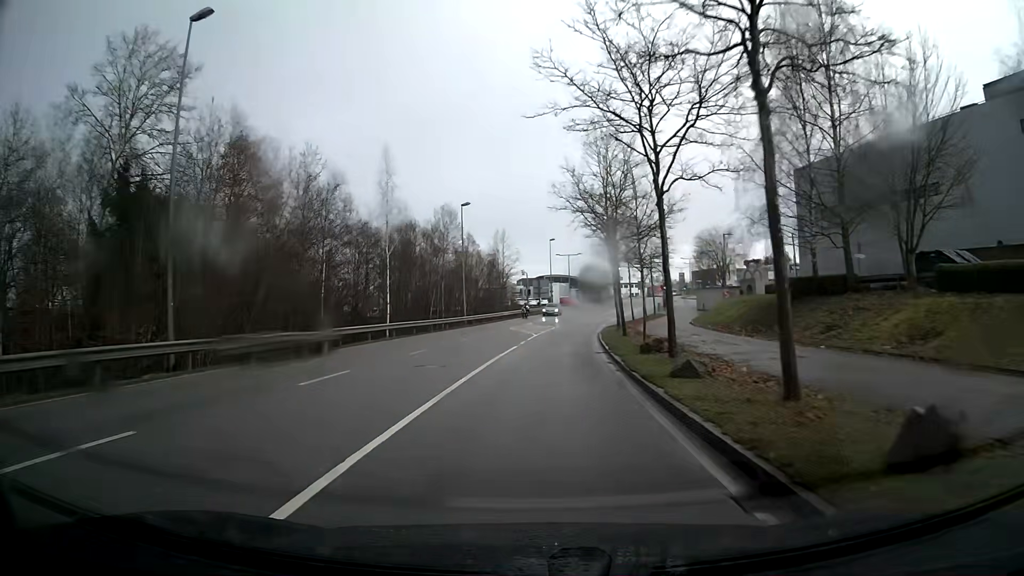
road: secondary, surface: asphalt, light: Day
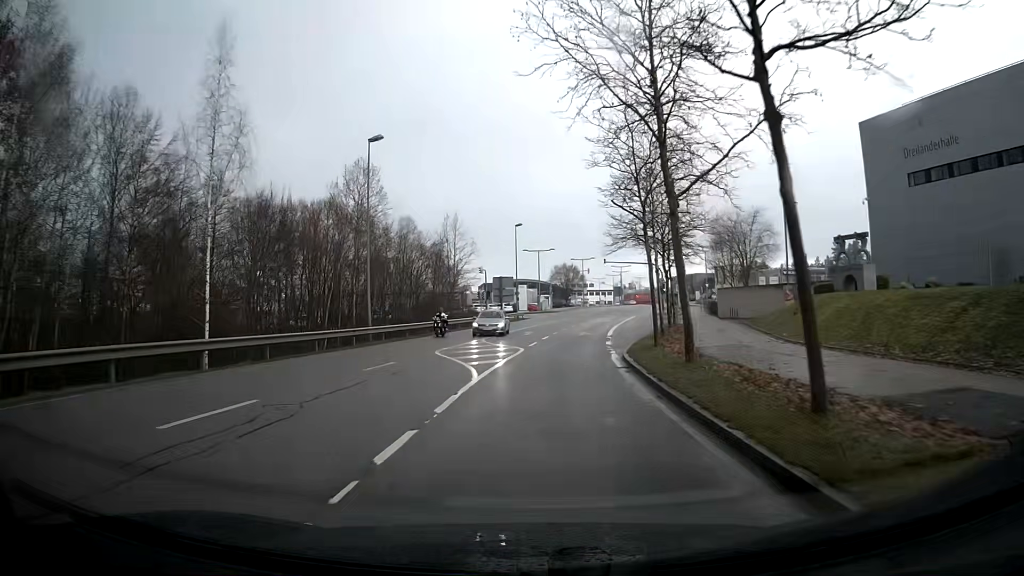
(+0.6, +23.4) m; +3°
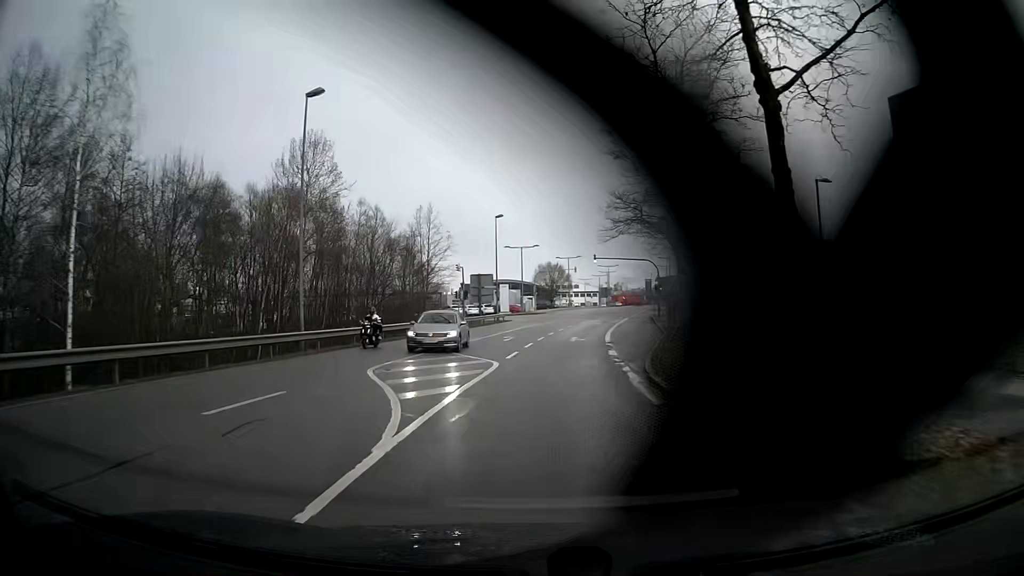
(+0.1, +7.7) m; +1°
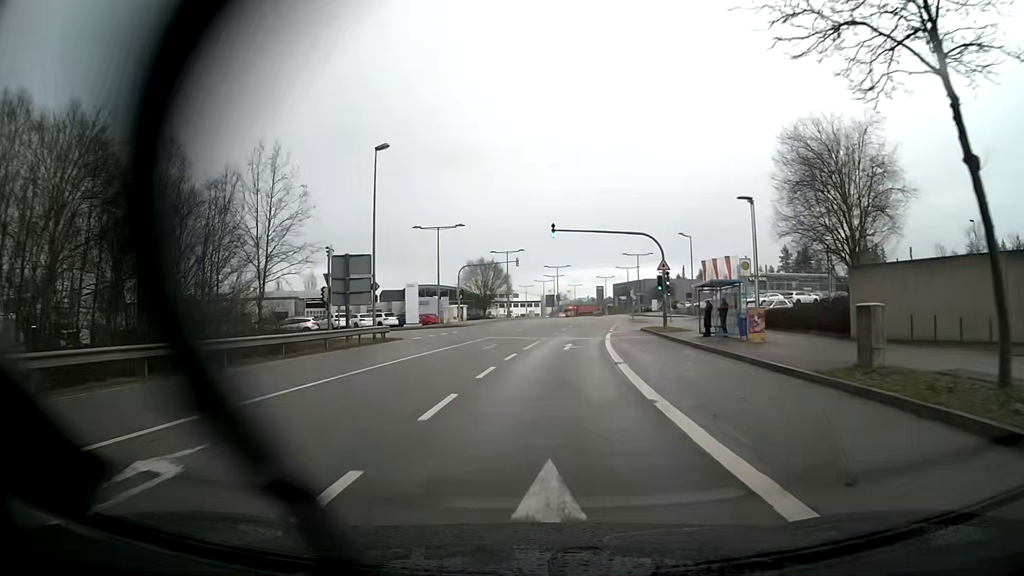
(+1.5, +30.1) m; +5°
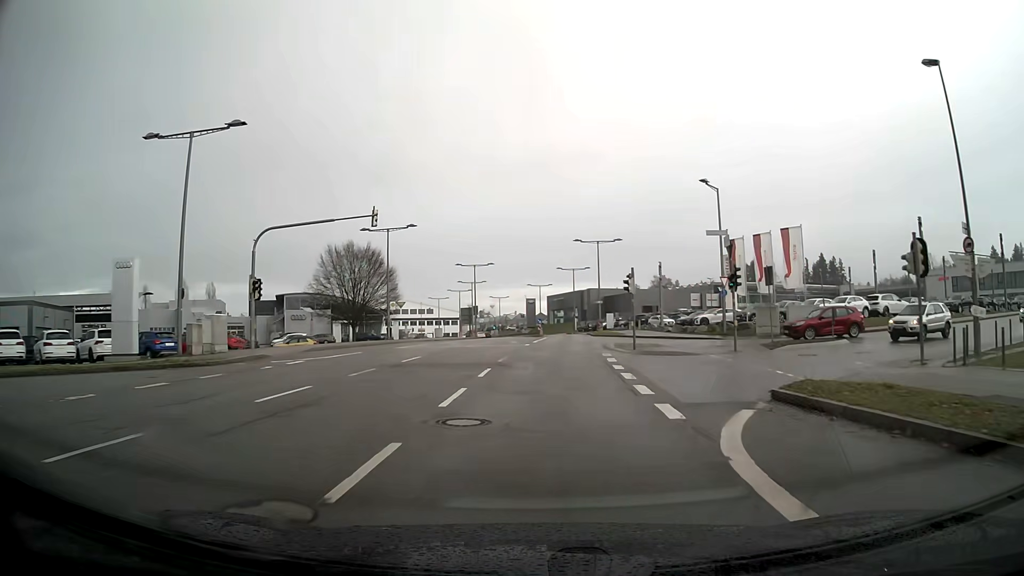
(+2.1, +37.0) m; +6°
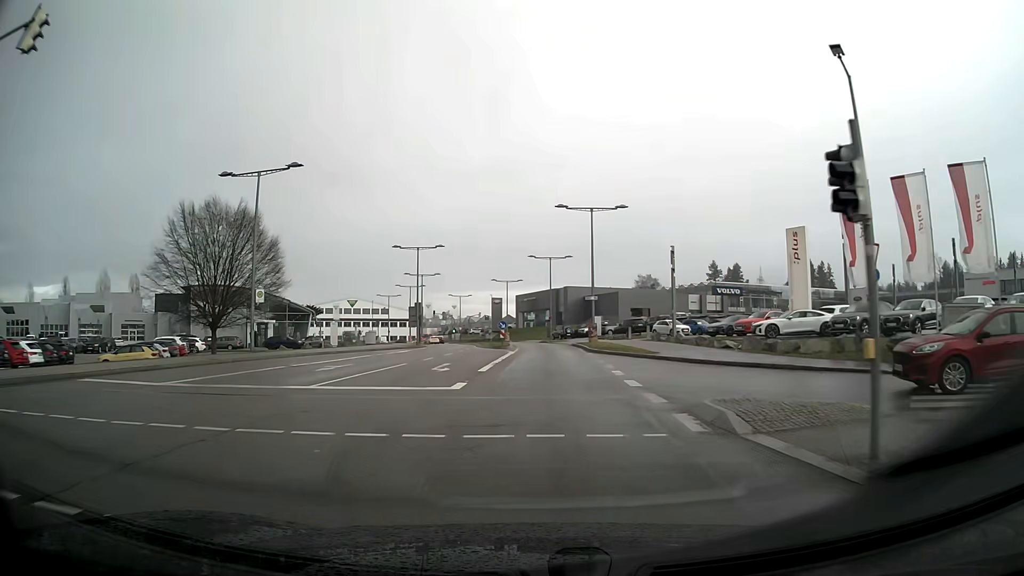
(+0.5, +22.2) m; +2°
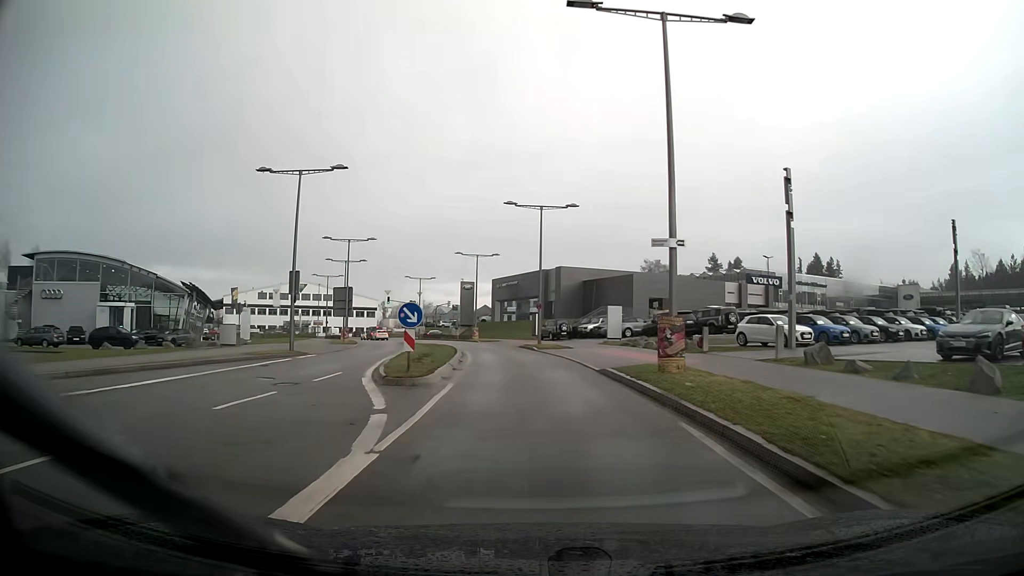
(+0.4, +29.3) m; +1°
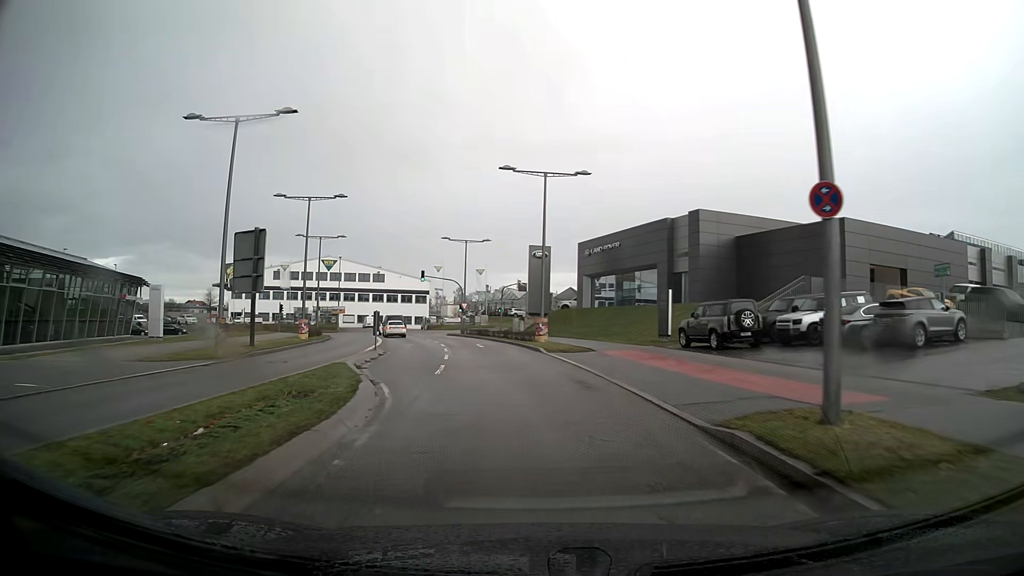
(-1.9, +35.9) m; -8°
